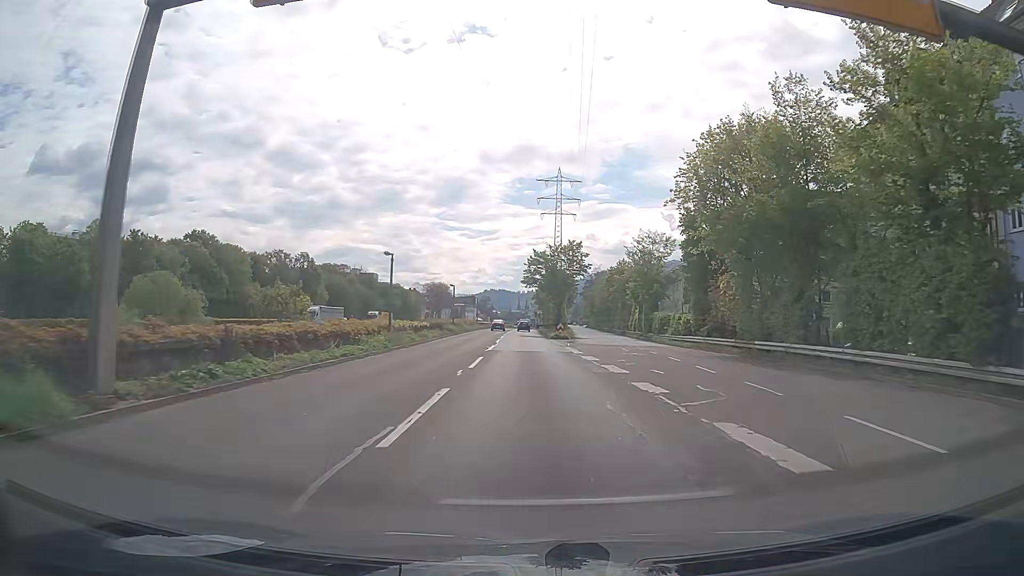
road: trunk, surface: asphalt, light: Day
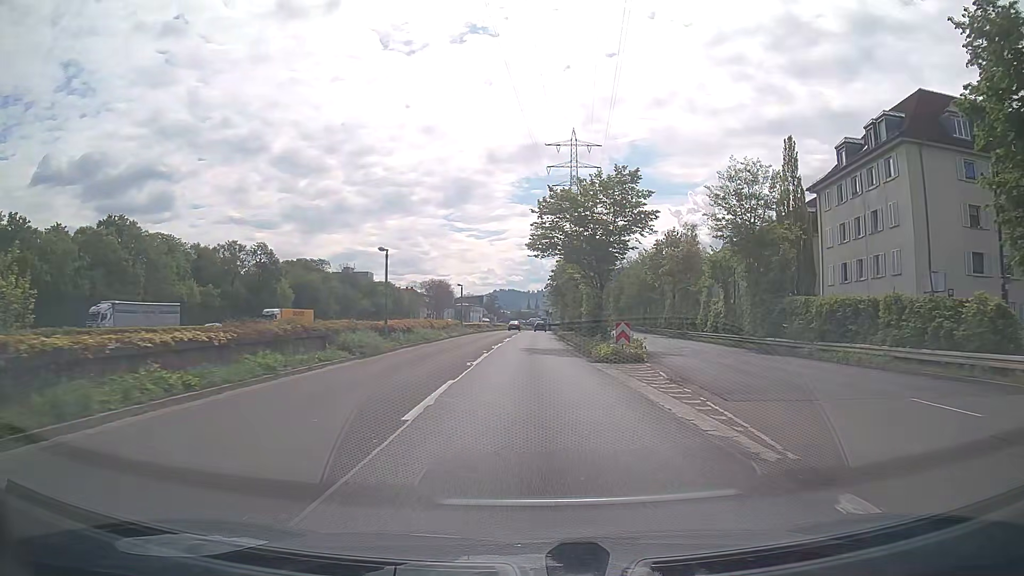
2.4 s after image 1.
(-0.2, +34.1) m; 0°
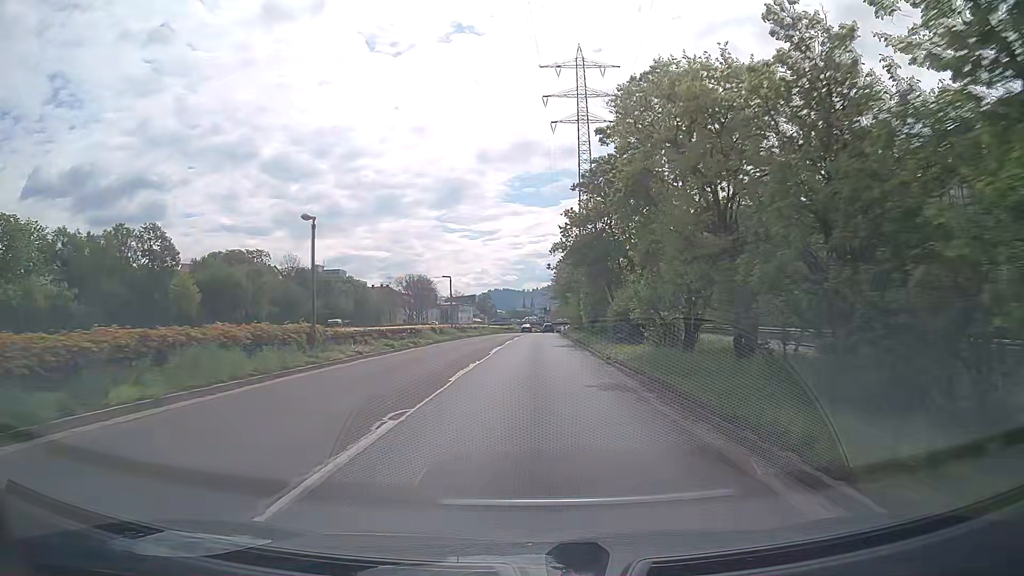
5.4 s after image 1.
(-0.2, +42.7) m; 0°
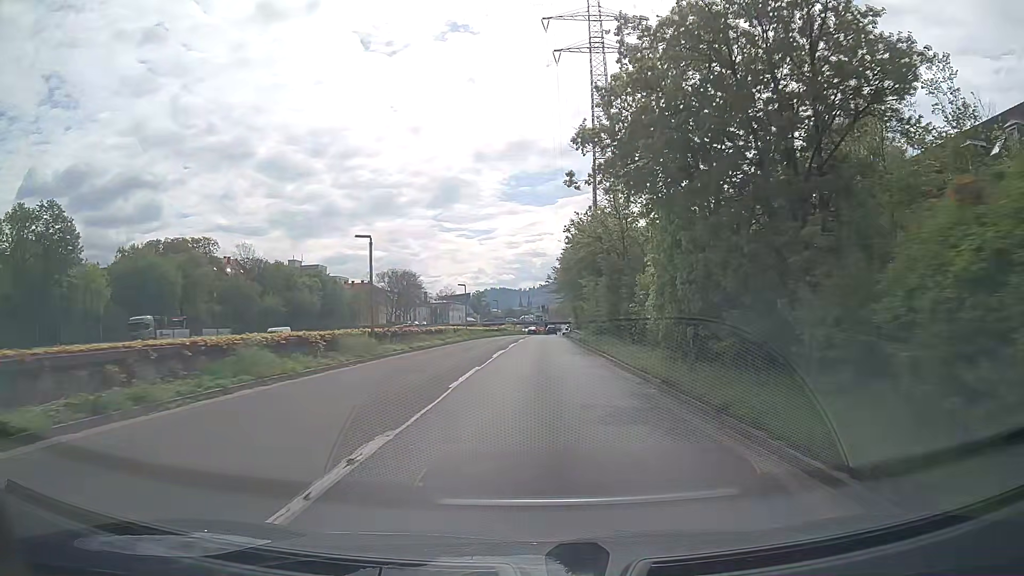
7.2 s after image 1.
(0.0, +25.6) m; 0°
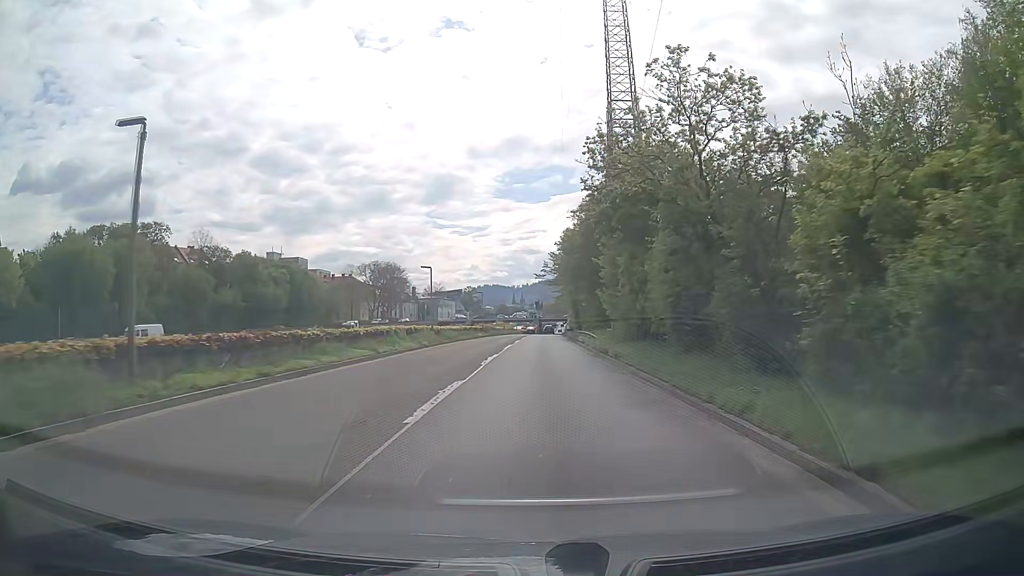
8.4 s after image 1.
(-0.1, +17.0) m; 0°
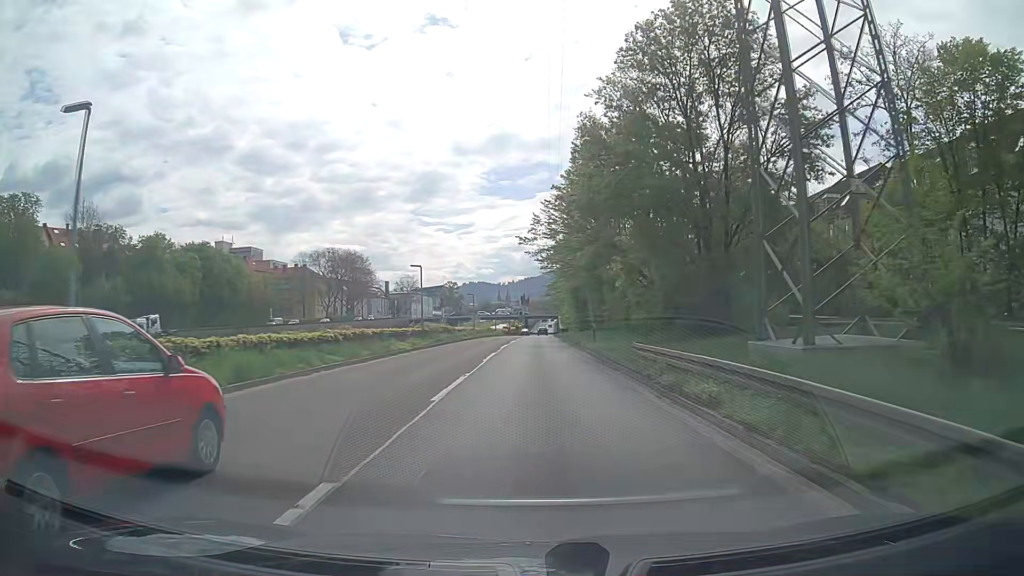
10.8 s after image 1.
(+0.7, +33.6) m; +2°
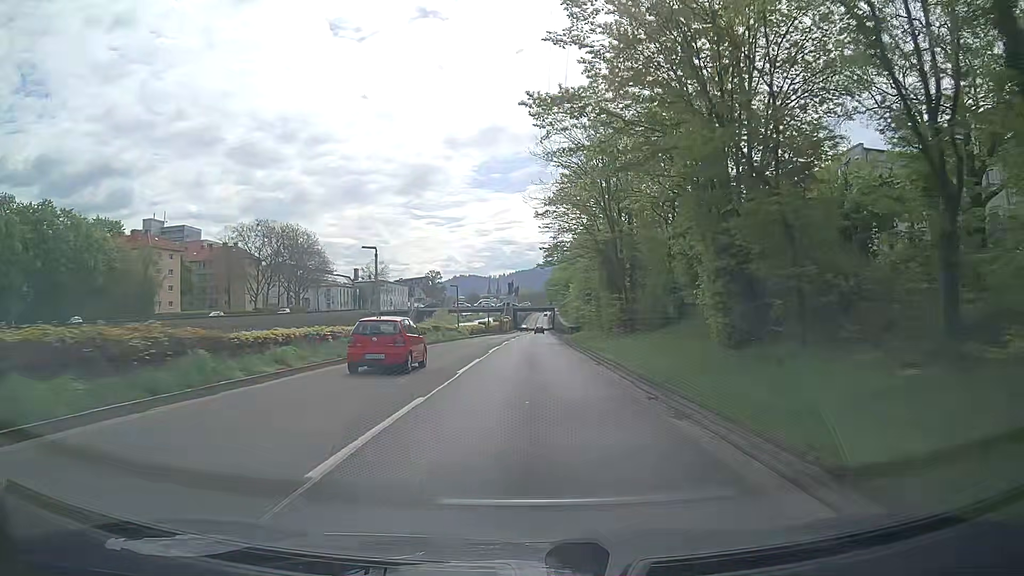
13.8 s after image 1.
(+0.4, +41.8) m; +1°
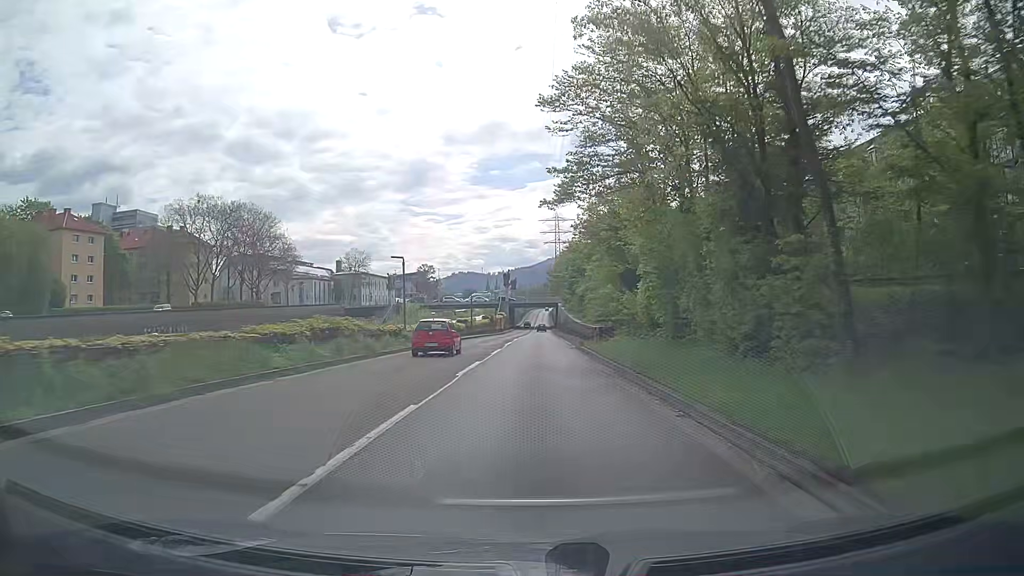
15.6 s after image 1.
(+0.1, +25.5) m; 0°
(0, +10) (0, +20) (0, +30) (0, +40) (+1, +50) (+1, +60) (+1, +70) (+1, +80) (+1, +90) (+1, +100) m
